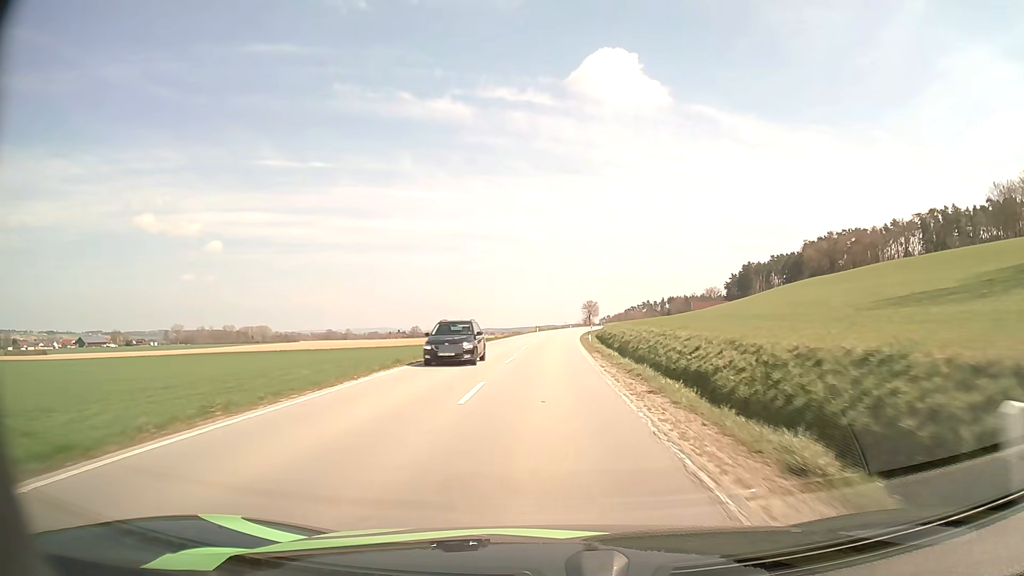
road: secondary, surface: asphalt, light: Day
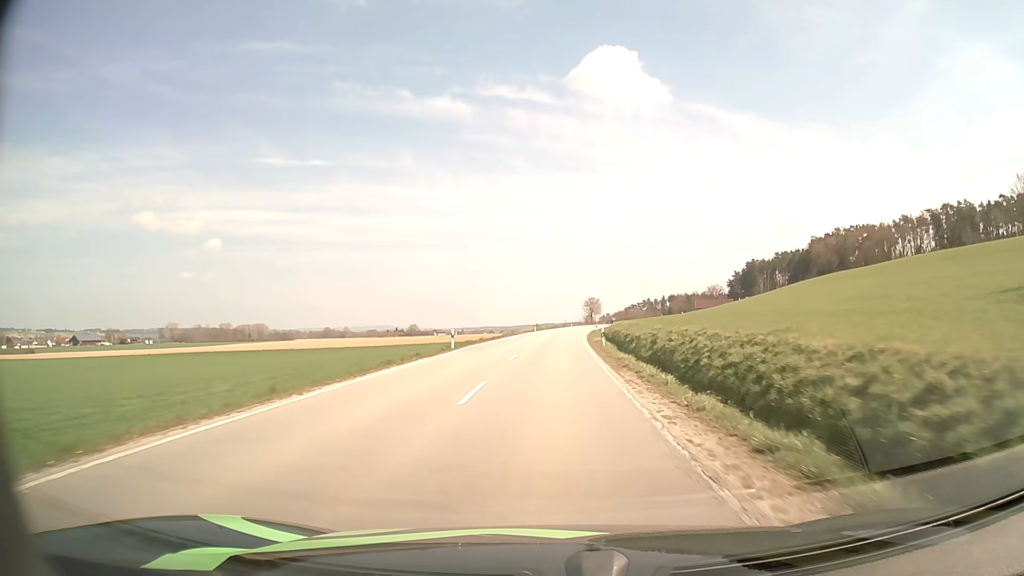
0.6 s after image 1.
(0.0, +11.8) m; 0°
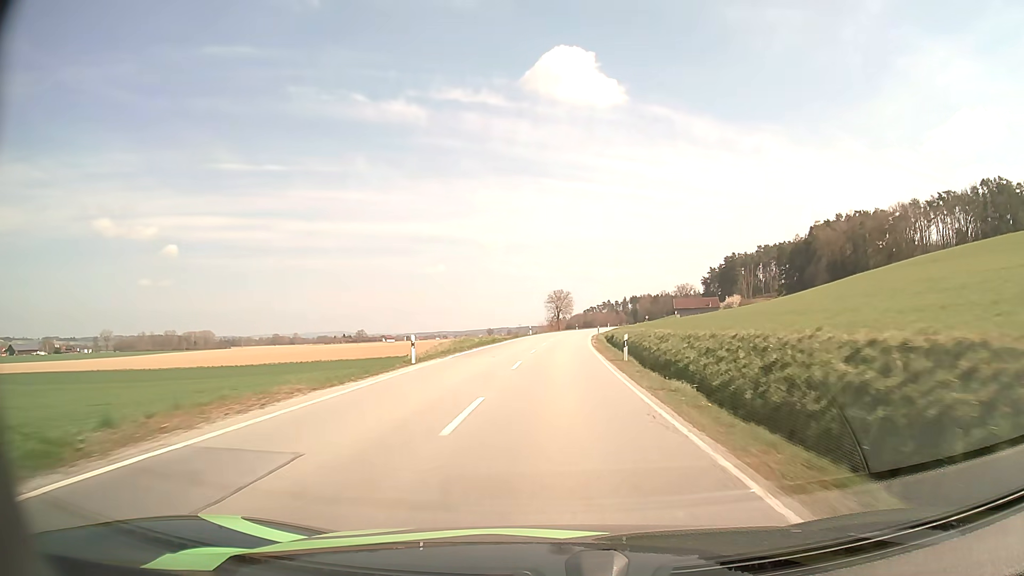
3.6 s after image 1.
(+1.5, +59.6) m; +4°
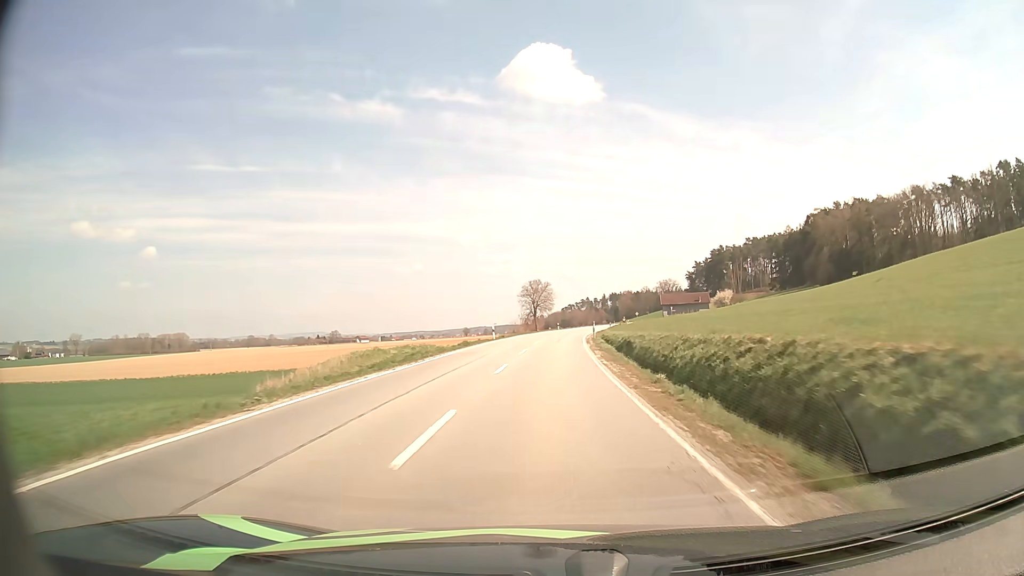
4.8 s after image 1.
(+0.5, +24.3) m; +2°
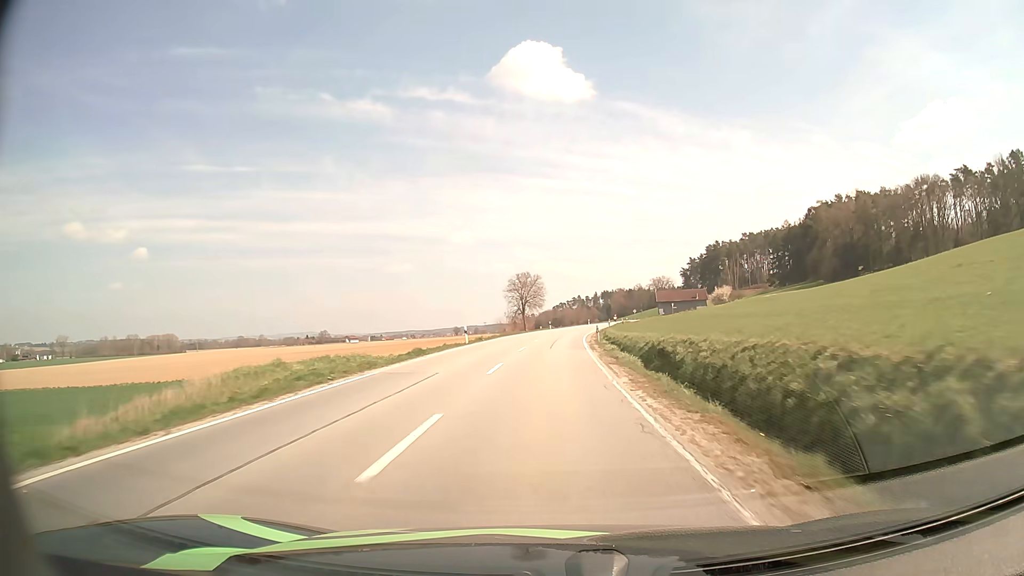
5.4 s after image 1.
(+0.1, +12.1) m; +1°
(0, +10) (0, +20) (0, +30) (+1, +40) (+1, +50) (+2, +60) (+3, +70) (+4, +80) (+6, +90) (+7, +100) m
